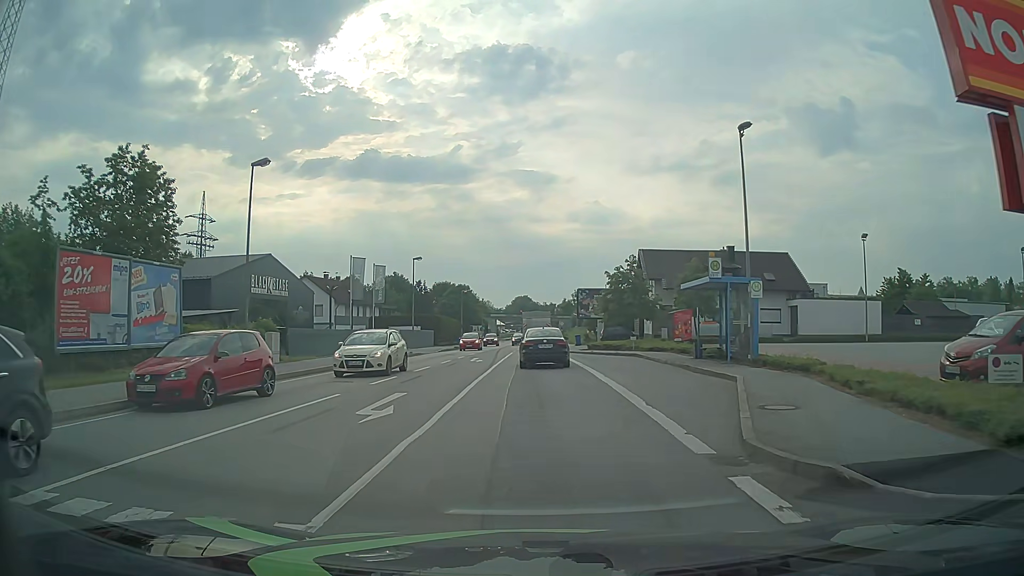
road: primary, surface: asphalt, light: Day
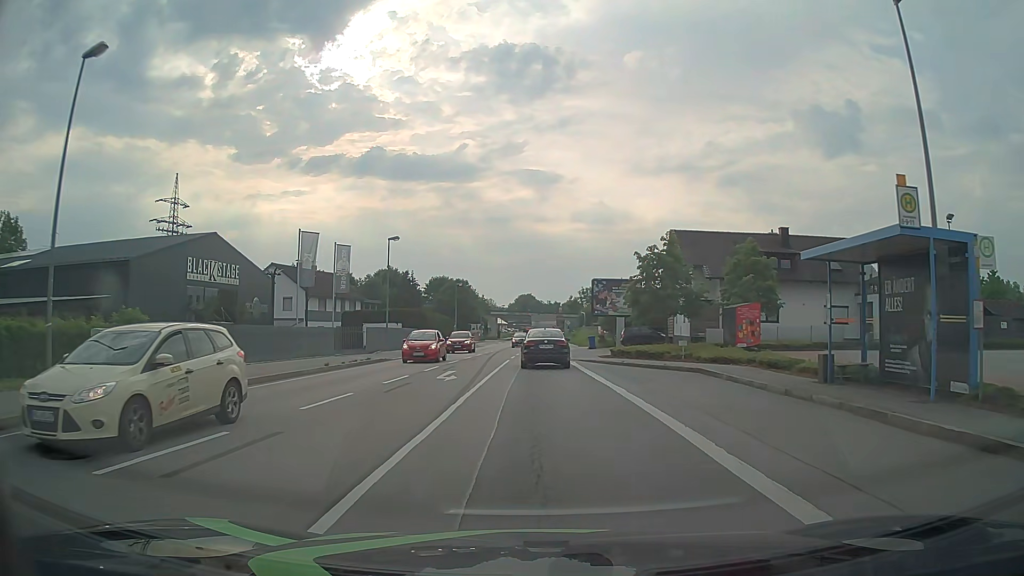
(-0.2, +12.2) m; -1°
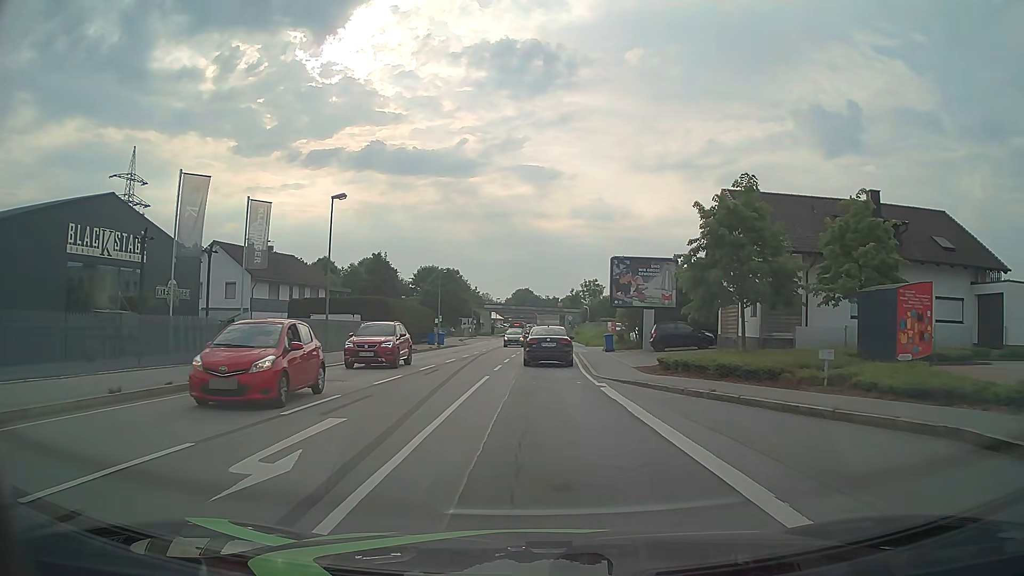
(0.0, +13.7) m; 0°
(0, +10) (0, +20) (0, +30) (+1, +40) (+1, +50) (+1, +60) (+2, +70) (+2, +80) (+2, +90) (+2, +100) m
